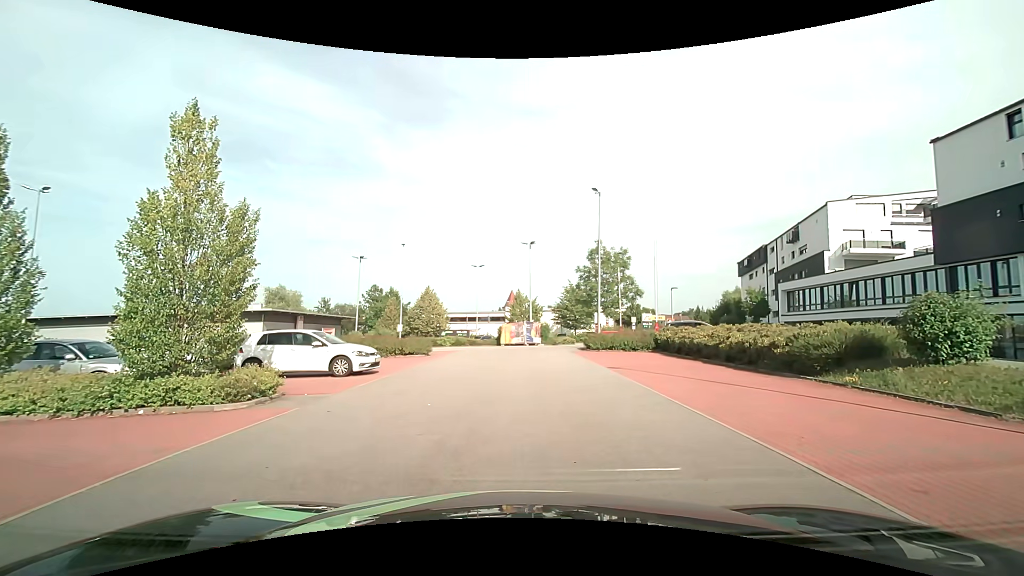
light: Day
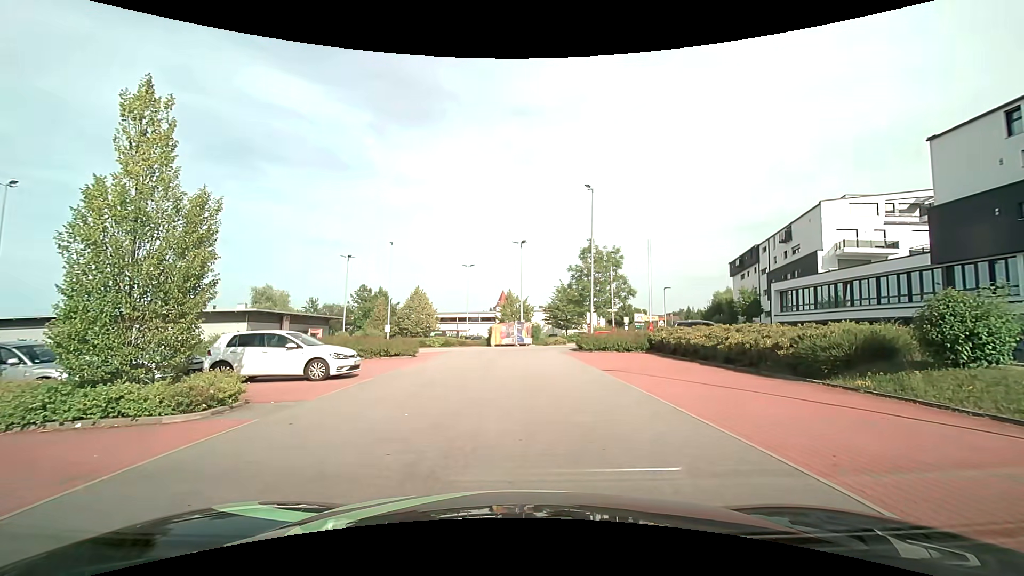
(0.0, +1.0) m; +1°
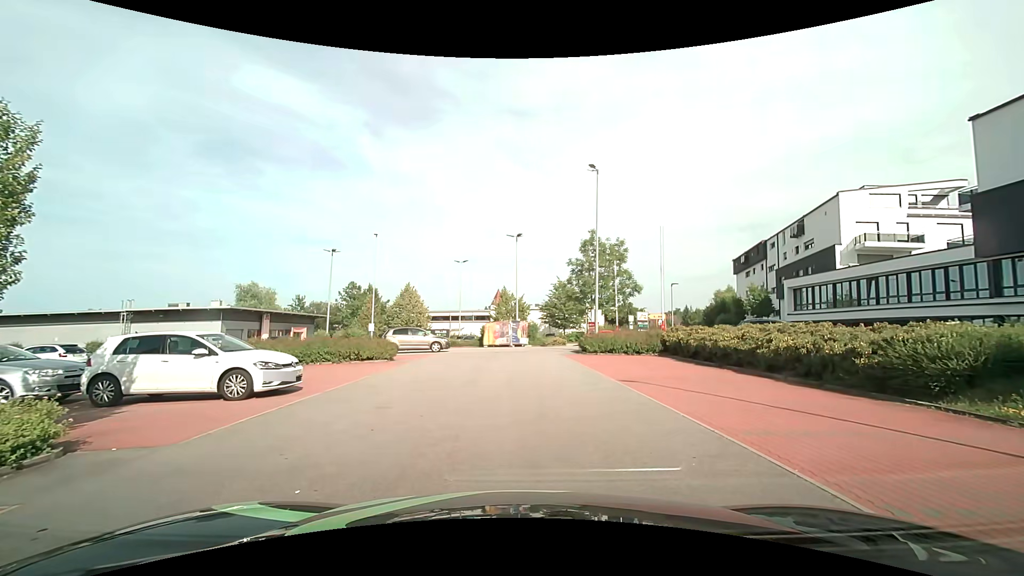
(0.0, +3.7) m; +1°
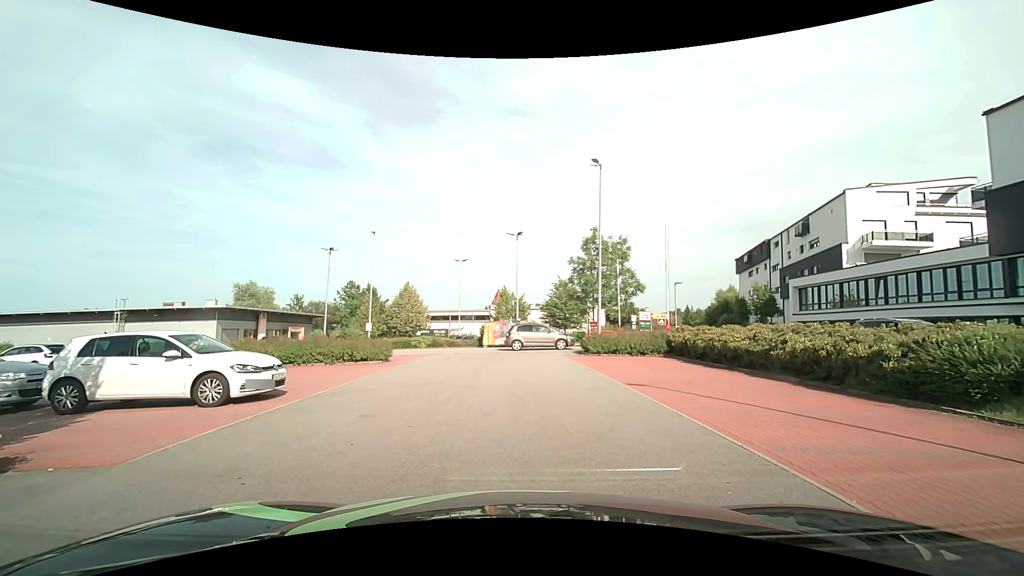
(0.0, +0.9) m; 0°
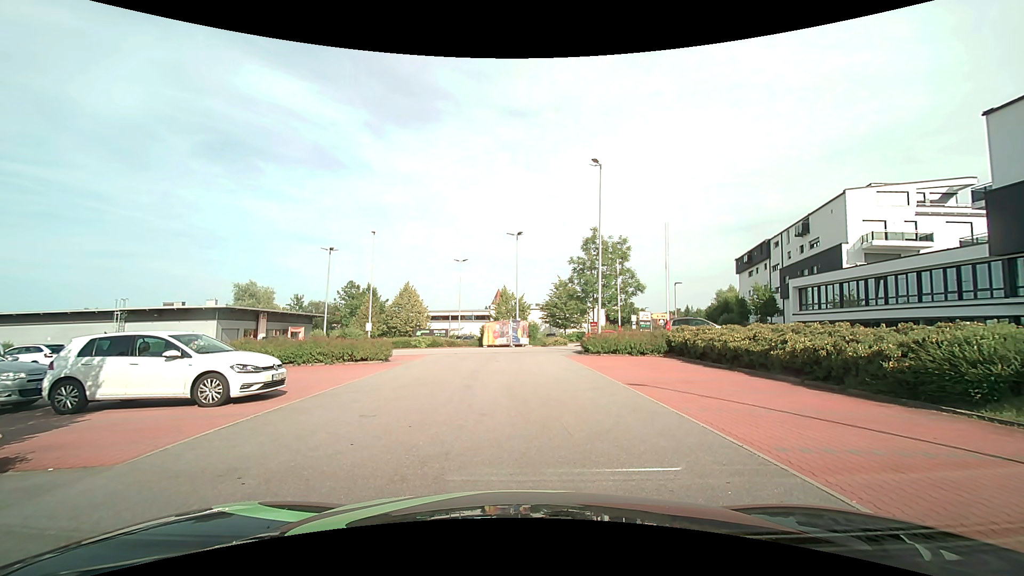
(0.0, +0.1) m; 0°
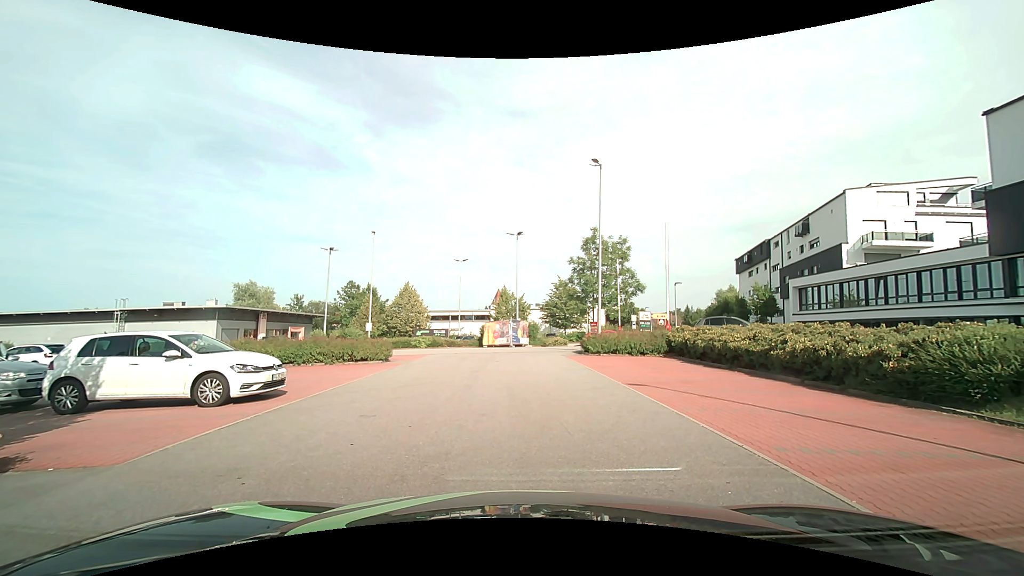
(0.0, 0.0) m; 0°
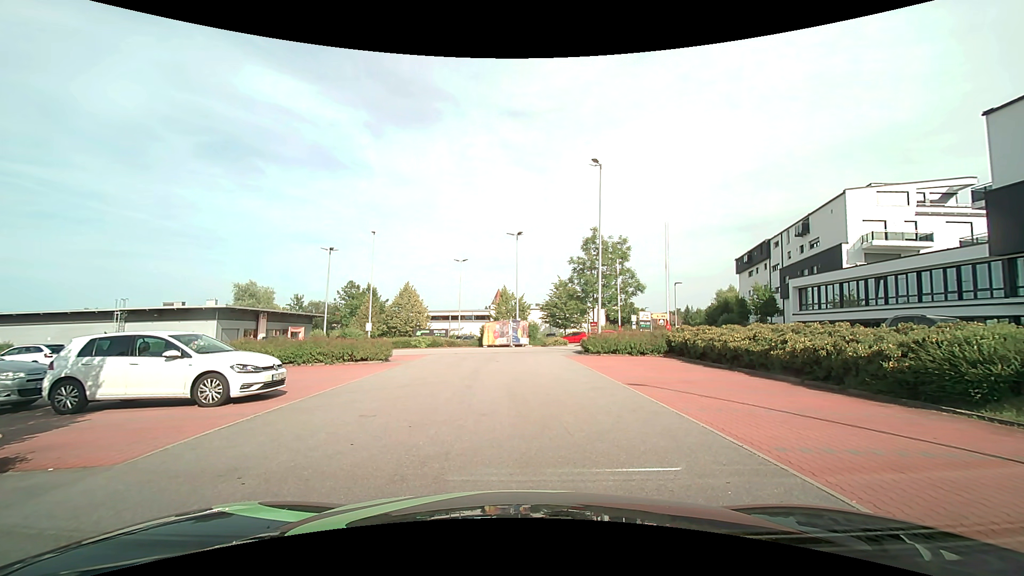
(0.0, 0.0) m; 0°
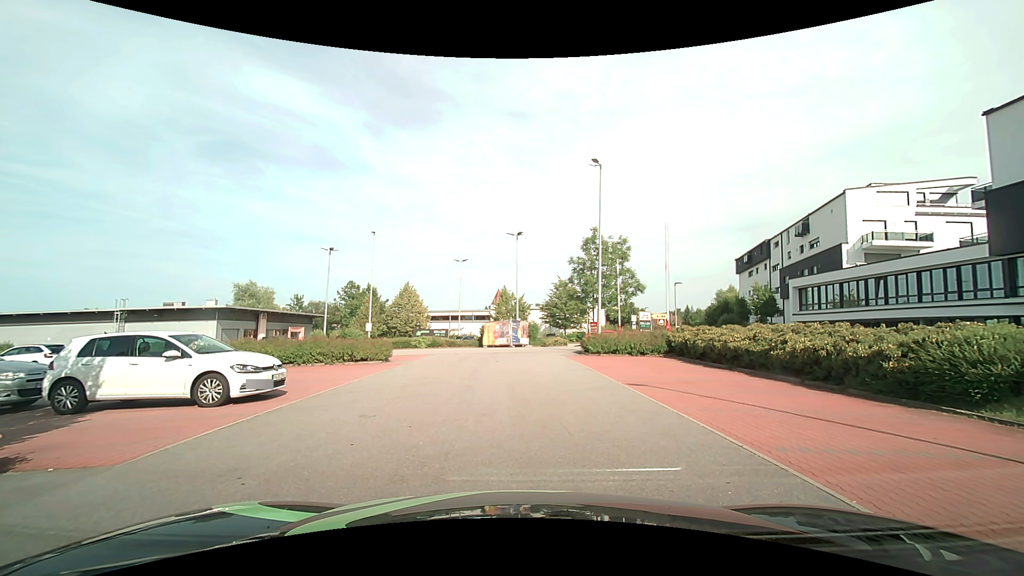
(0.0, 0.0) m; 0°
